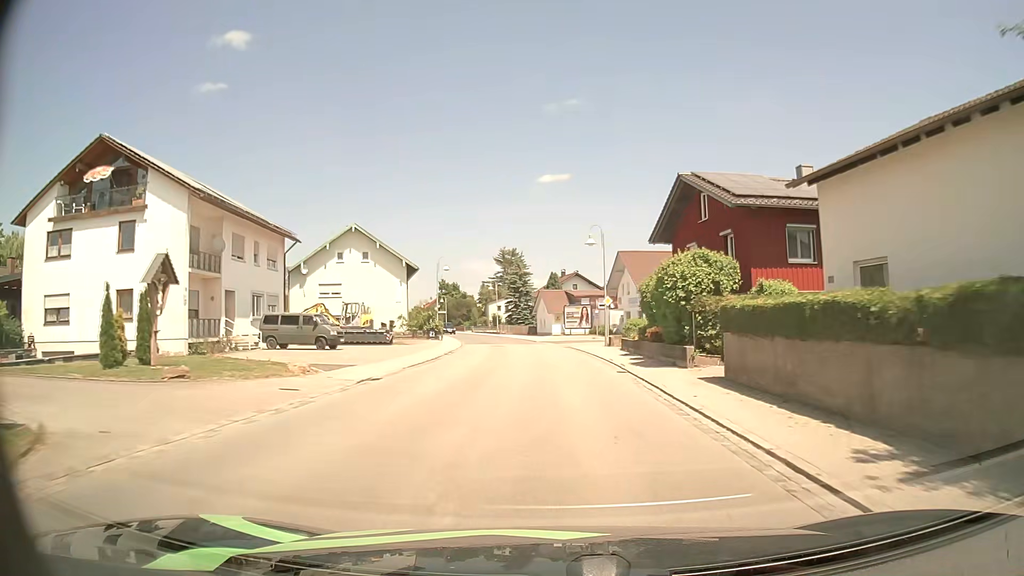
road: secondary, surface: asphalt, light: Day
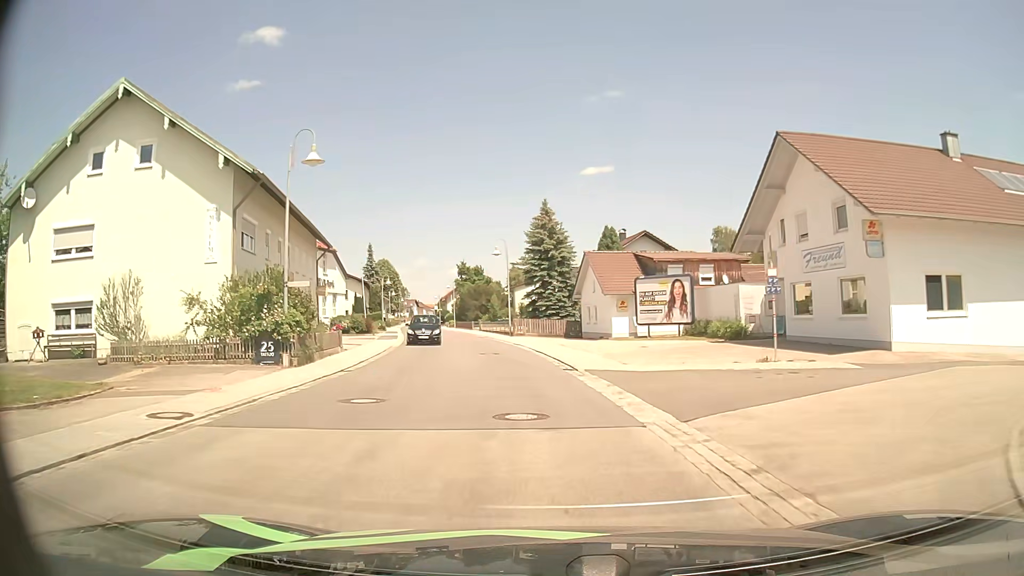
(-0.4, +39.5) m; -4°
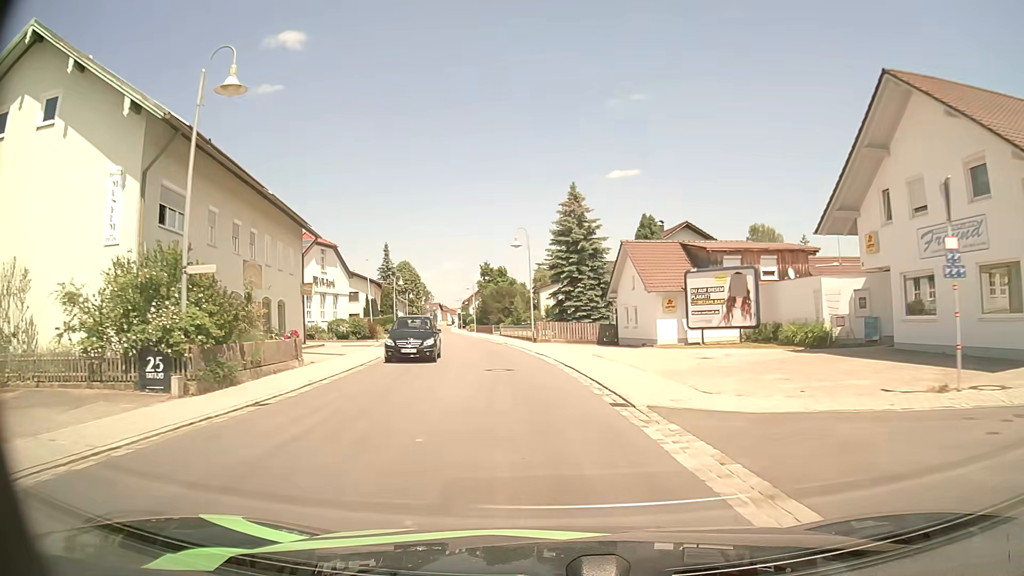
(-0.1, +7.5) m; -2°
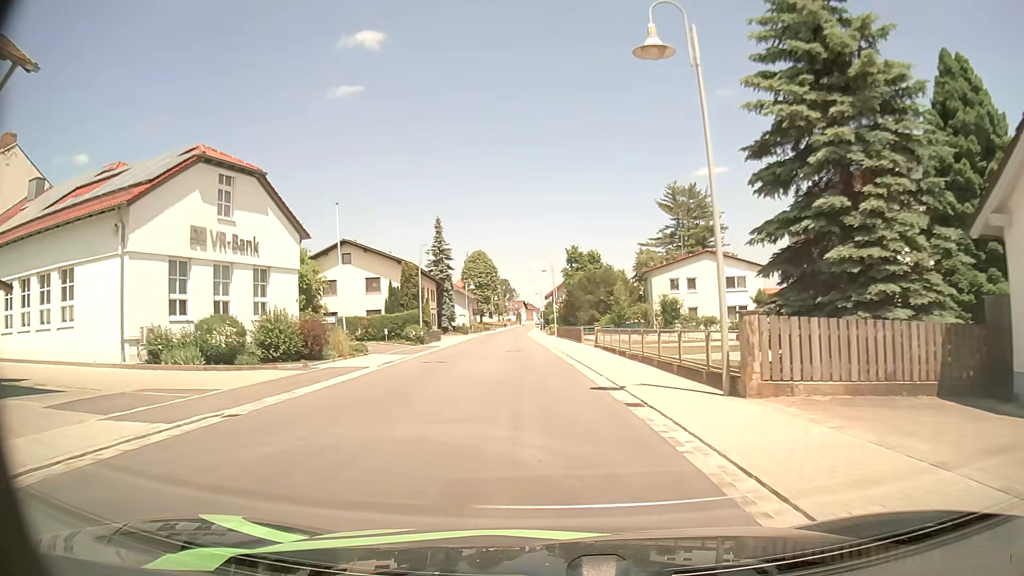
(-2.2, +29.9) m; -8°
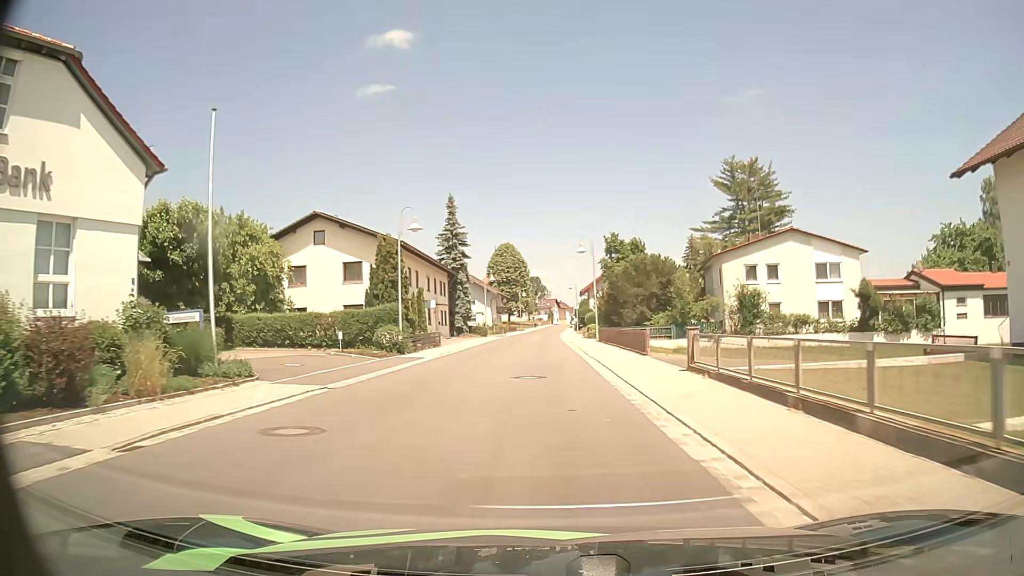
(-0.3, +15.5) m; -2°
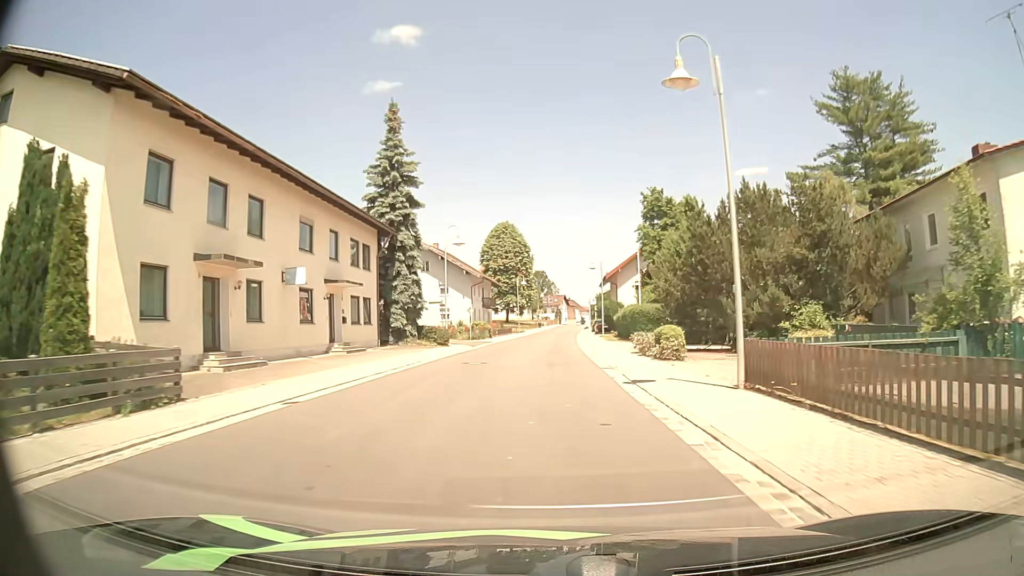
(-0.5, +31.7) m; -1°
(0, +10) (0, +20) (0, +30) (+1, +40) (+1, +50) (+1, +60) (+2, +70) (+2, +80) (+3, +90) (+3, +100) m
